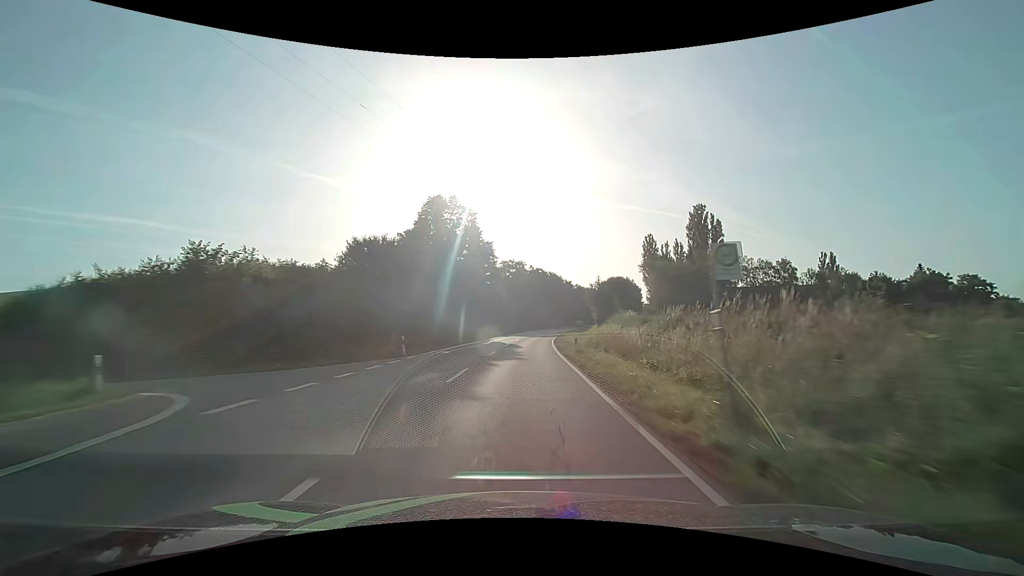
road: secondary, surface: asphalt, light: Day
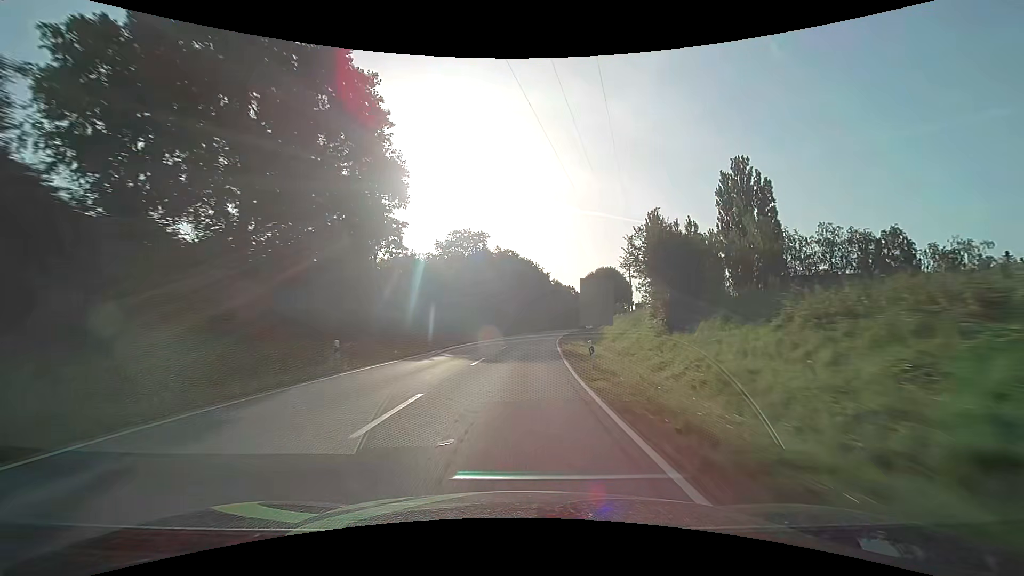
(+1.3, +41.9) m; +4°
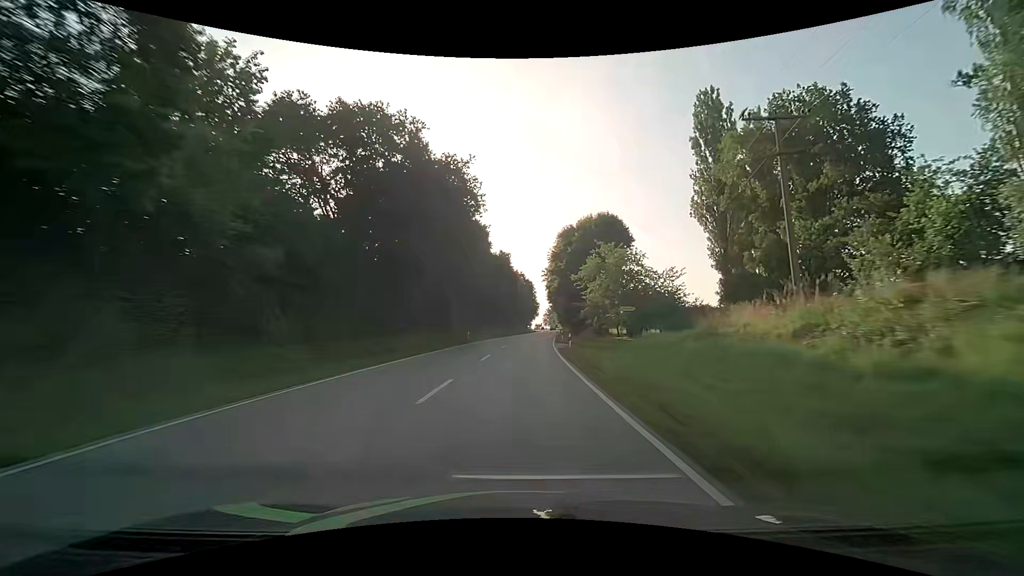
(+4.3, +69.1) m; +7°
(0, +10) (0, +20) (+1, +30) (+1, +40) (+2, +50) (+3, +60) (+4, +70) (+4, +80) (+5, +90) (+6, +100) m
